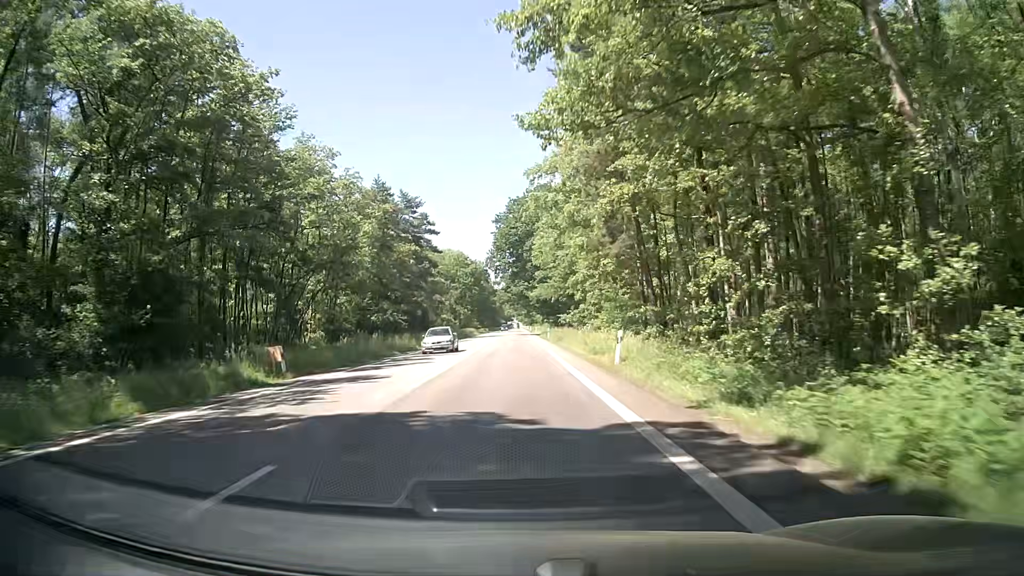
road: secondary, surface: asphalt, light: Day
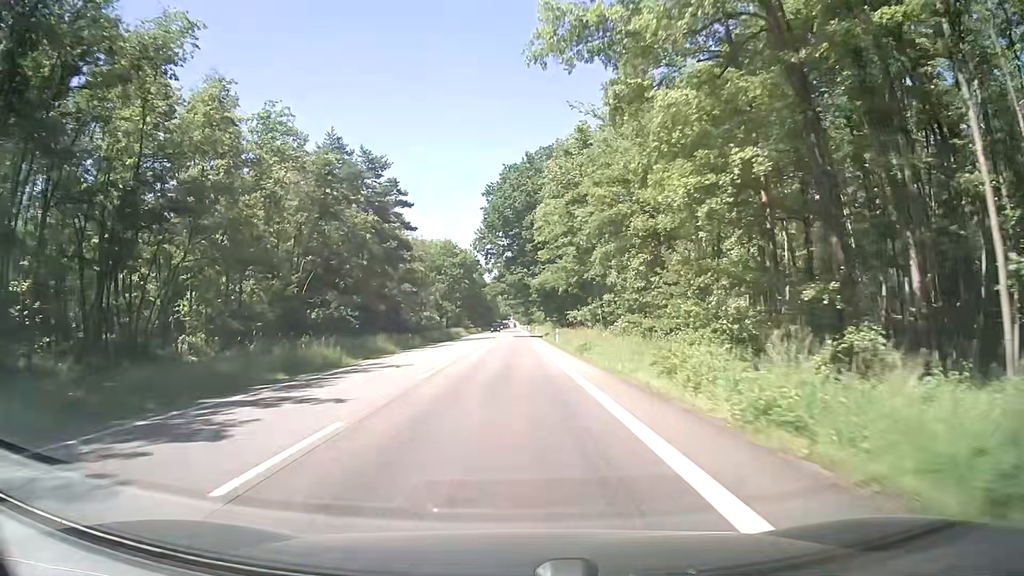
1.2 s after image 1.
(0.0, +21.4) m; 0°
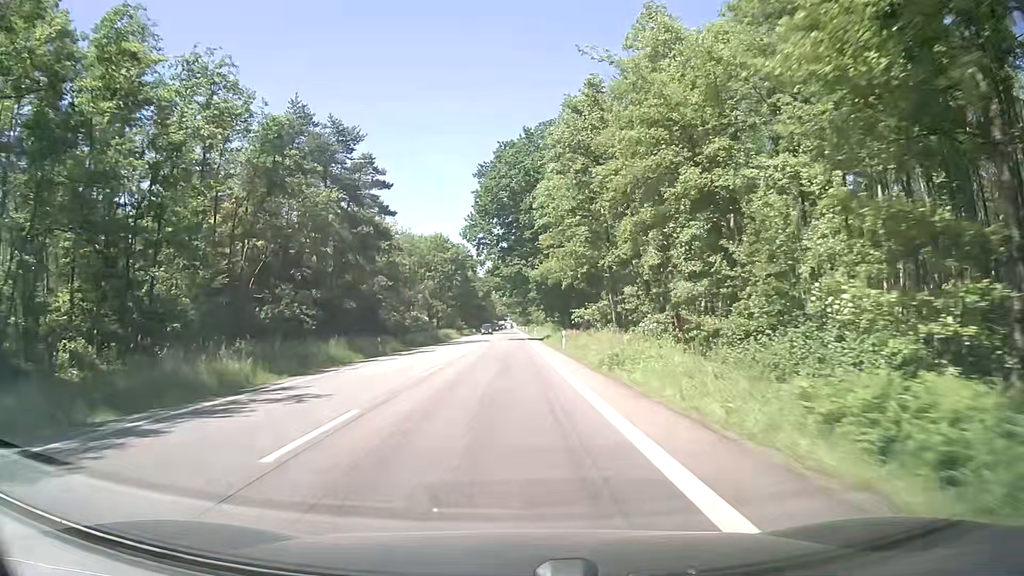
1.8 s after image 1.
(+0.1, +10.6) m; +1°
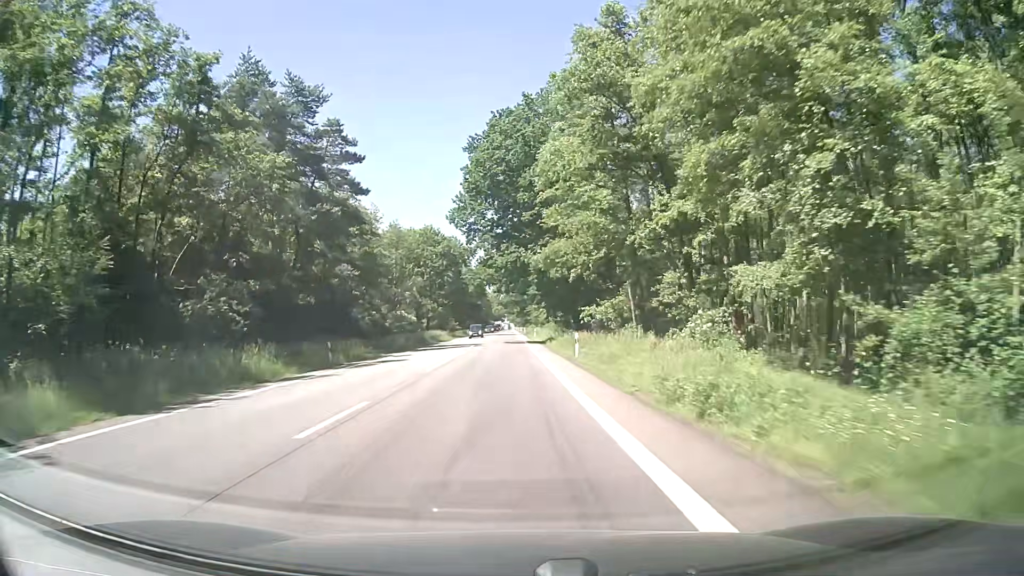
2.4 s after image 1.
(-0.1, +10.7) m; -1°
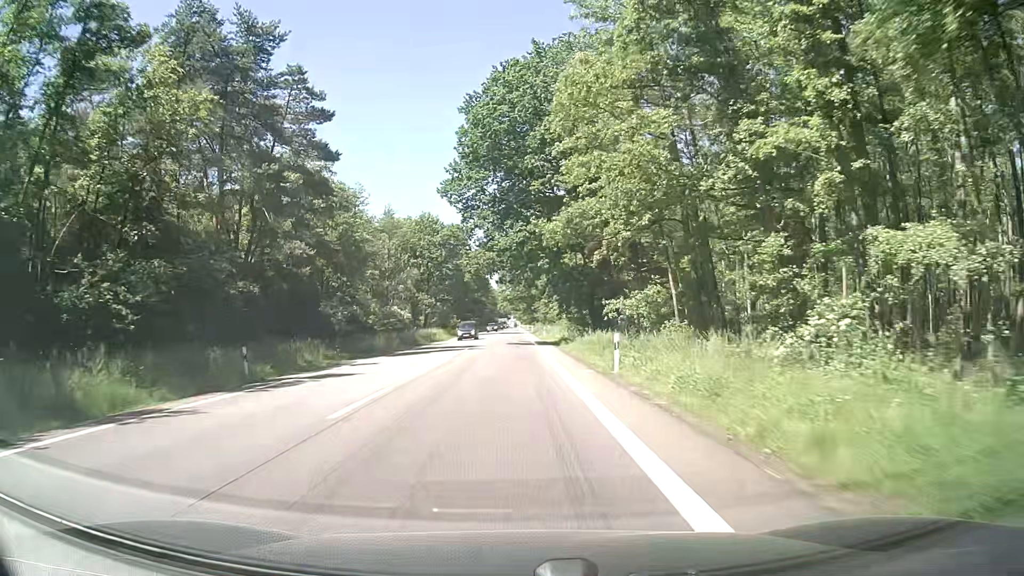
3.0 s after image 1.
(0.0, +10.6) m; 0°
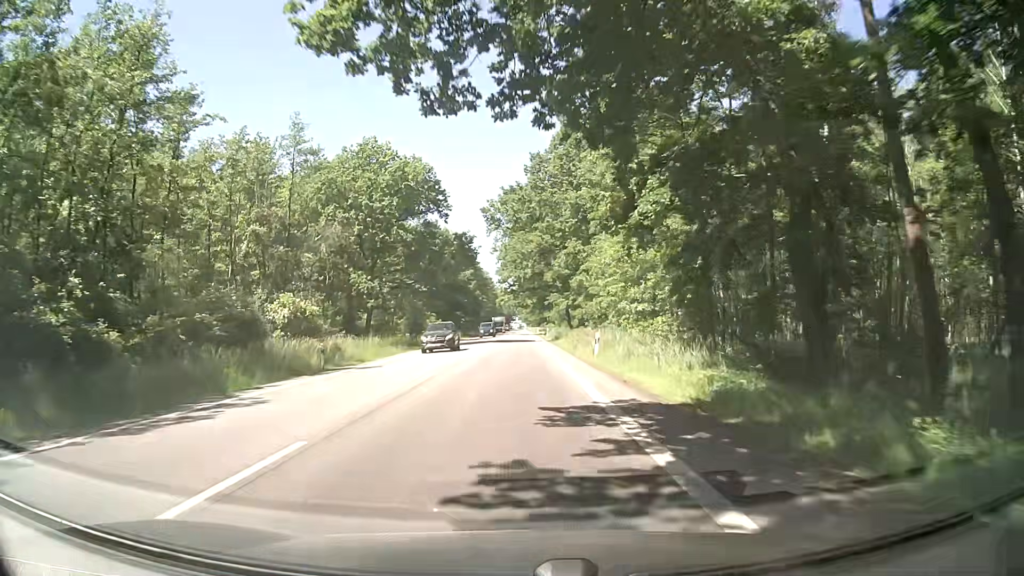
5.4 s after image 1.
(-0.5, +42.5) m; 0°
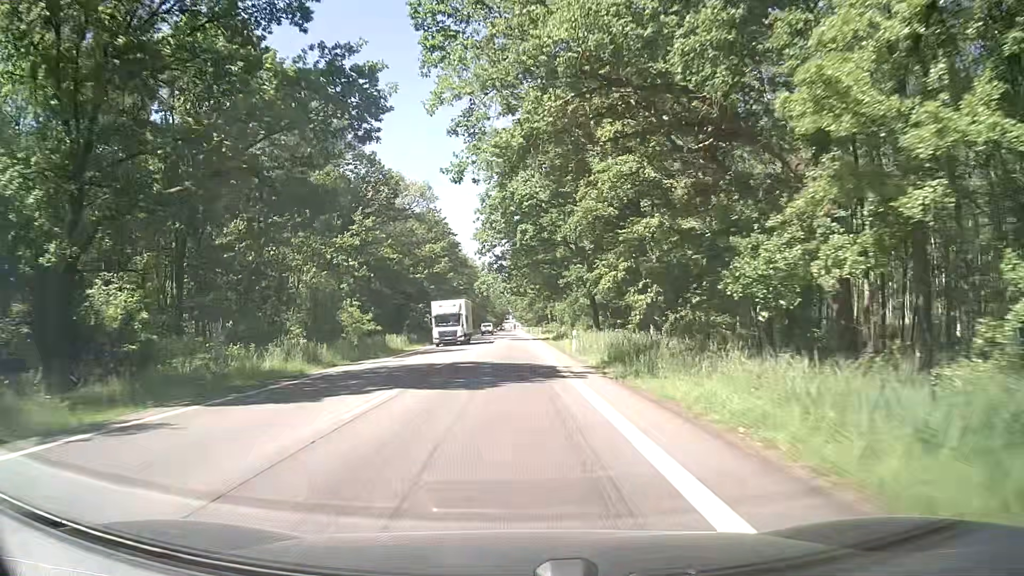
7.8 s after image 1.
(-0.3, +42.5) m; 0°
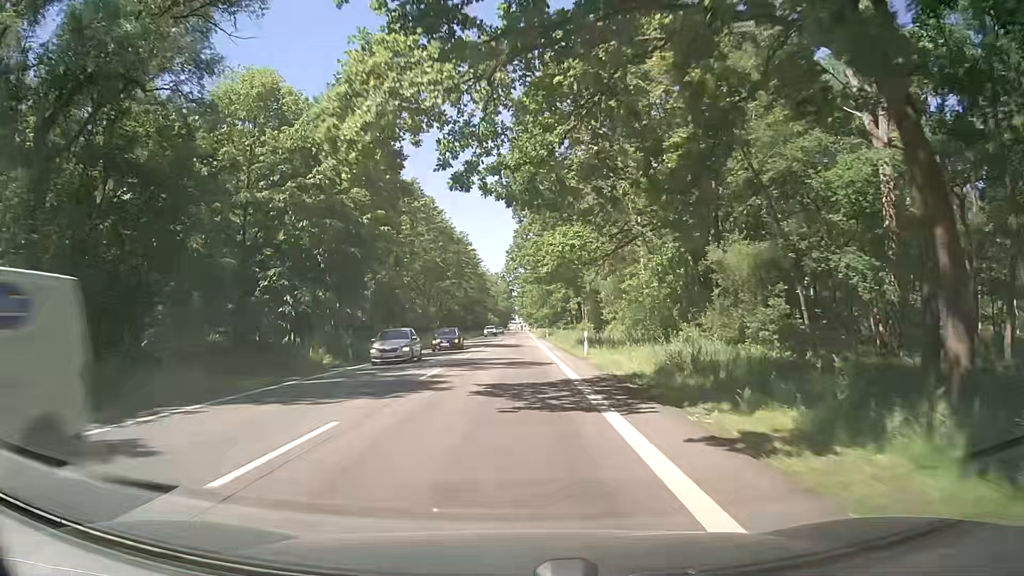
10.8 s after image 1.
(-0.2, +53.2) m; 0°
(0, +10) (0, +20) (0, +30) (0, +40) (0, +50) (0, +60) (0, +70) (0, +80) (0, +90) (0, +100) m
